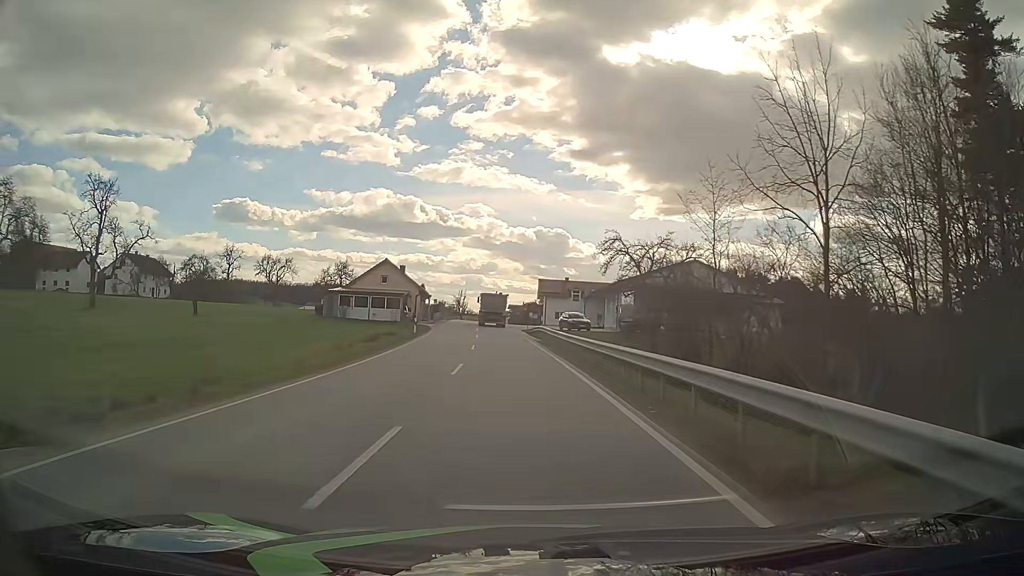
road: tertiary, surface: asphalt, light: Day
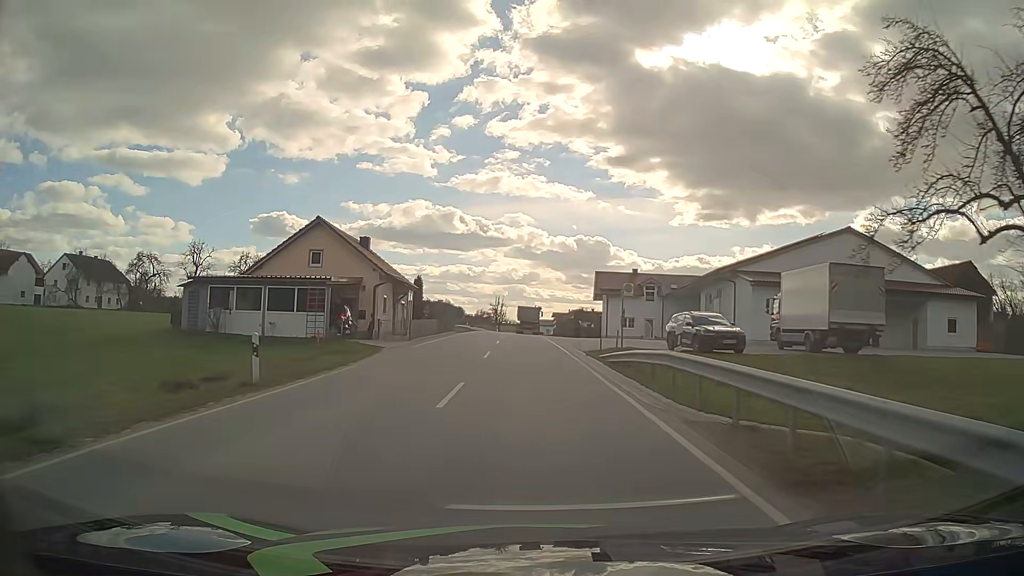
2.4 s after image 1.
(-1.2, +30.7) m; -3°
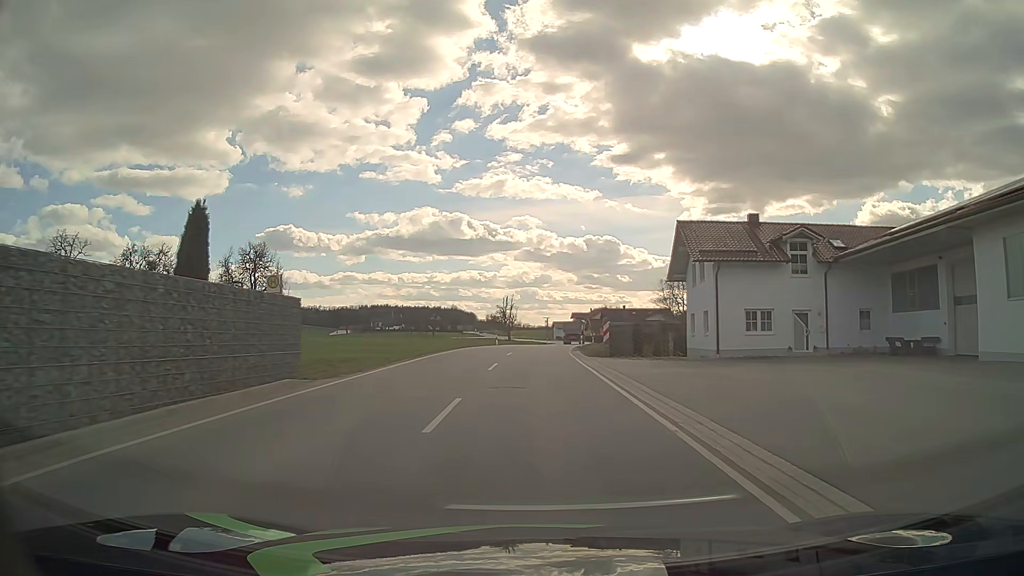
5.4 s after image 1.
(-0.6, +37.8) m; -1°
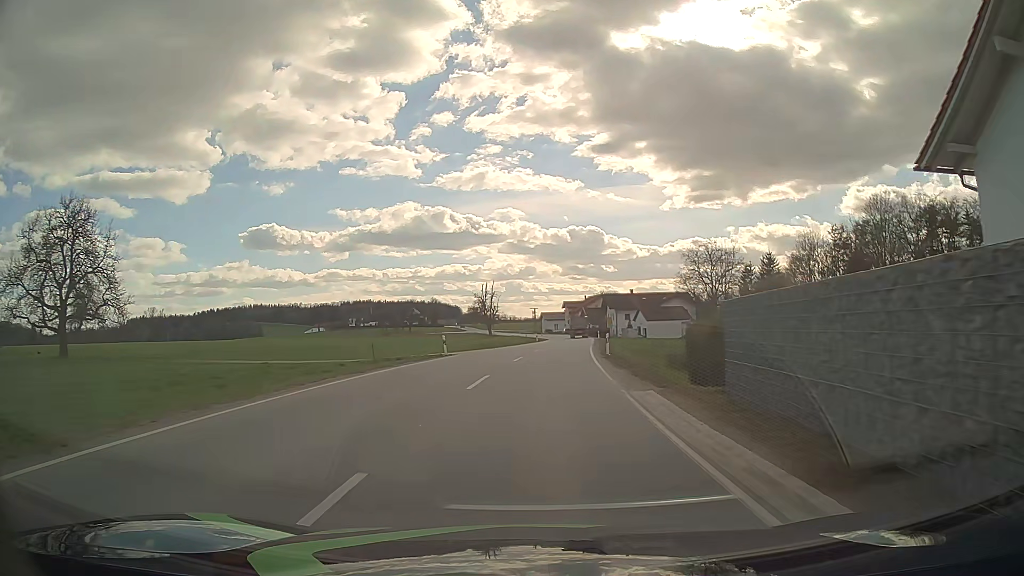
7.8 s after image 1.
(+0.1, +30.2) m; +1°
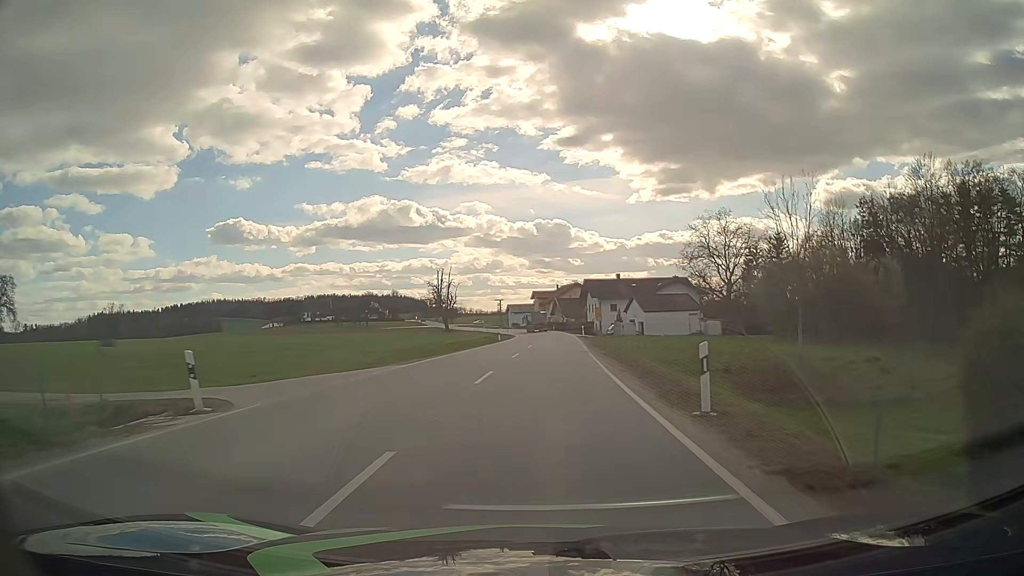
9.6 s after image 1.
(+0.5, +23.0) m; +3°
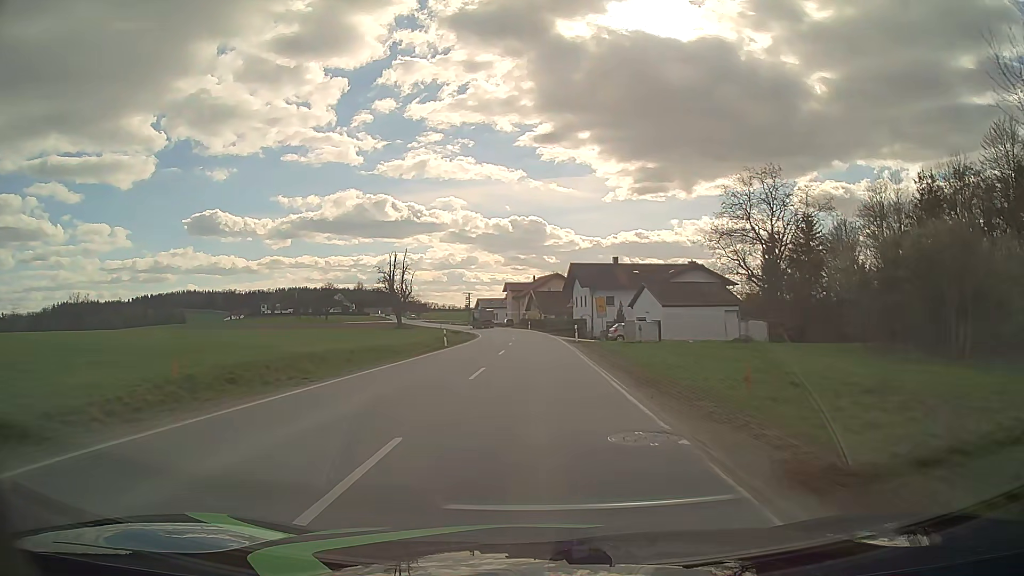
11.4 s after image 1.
(+0.5, +23.1) m; +2°
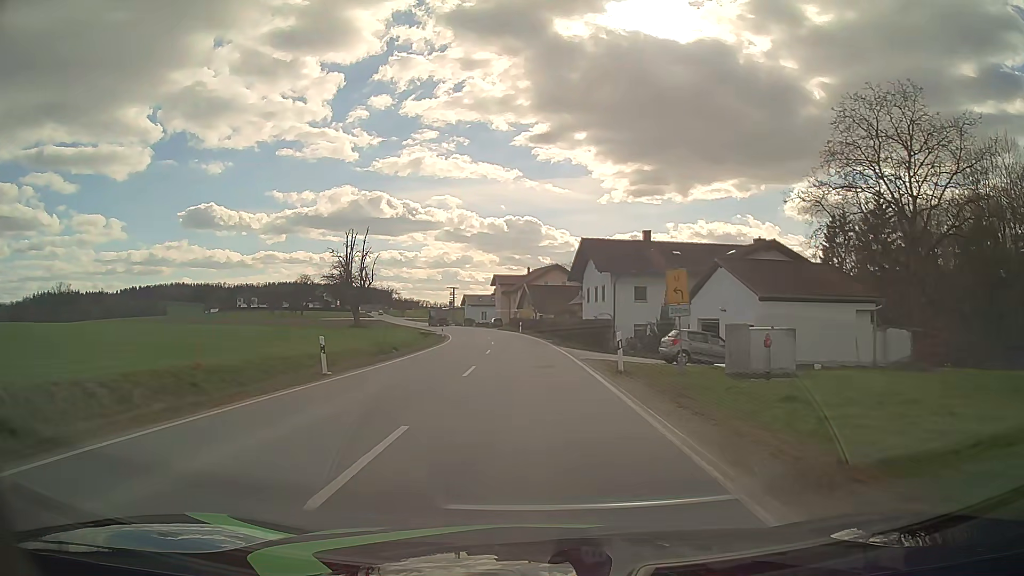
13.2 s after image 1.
(+0.1, +23.2) m; 0°
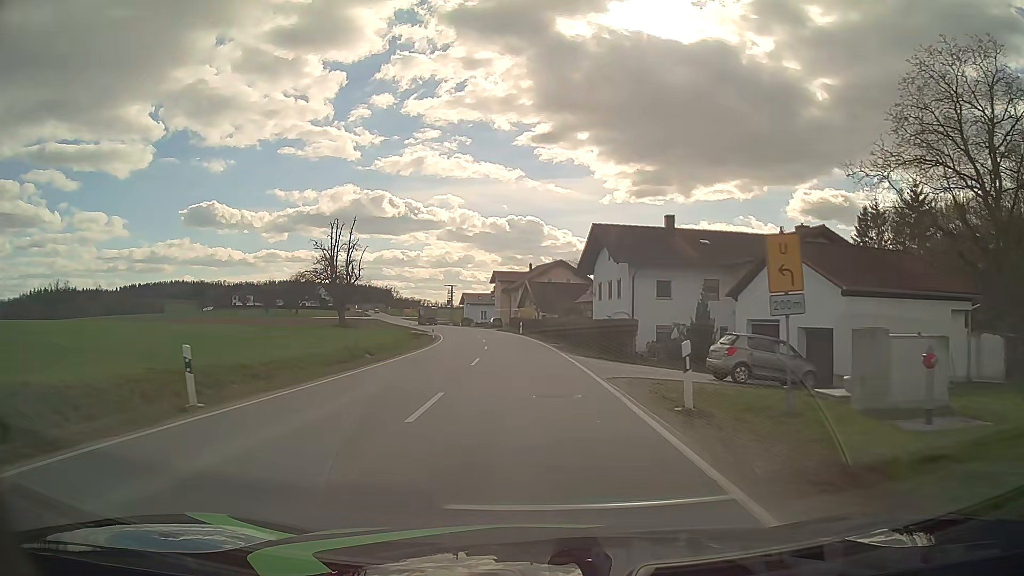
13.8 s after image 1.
(0.0, +7.7) m; 0°
(0, +10) (0, +20) (-1, +30) (-1, +40) (-2, +50) (-3, +60) (-5, +70) (-6, +80) (-8, +89) (-11, +99) m
